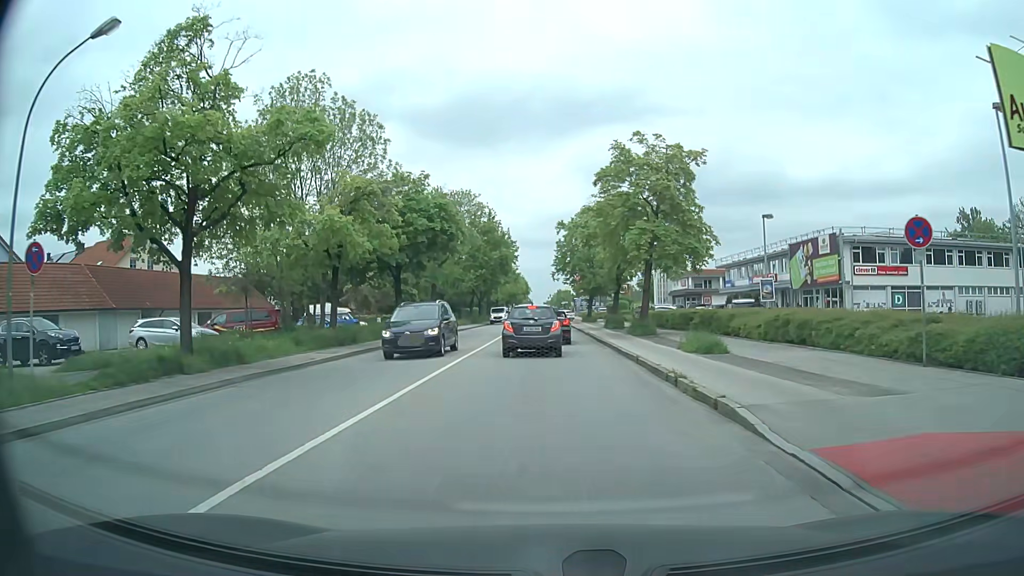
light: Day
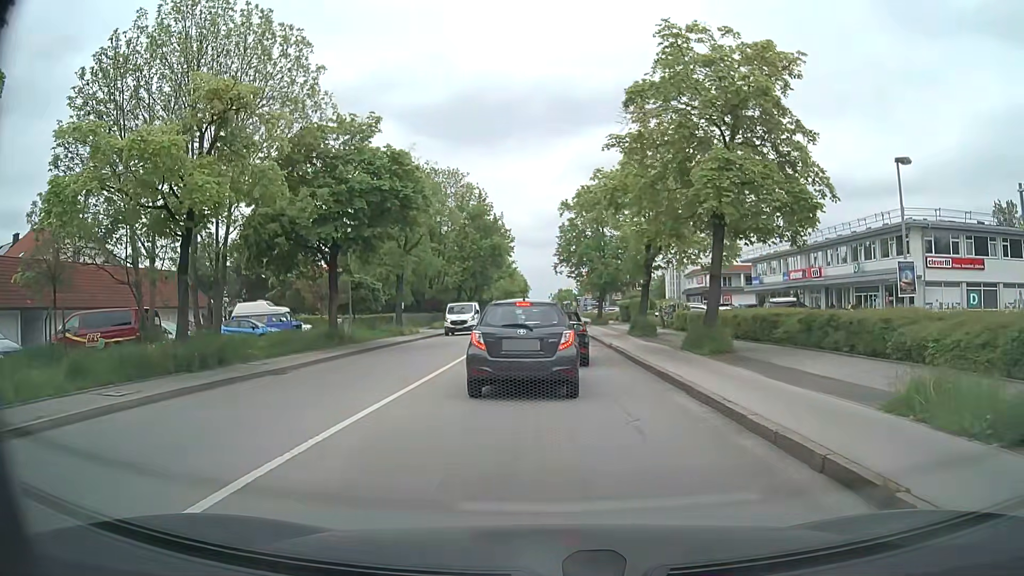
(0.0, +12.2) m; 0°
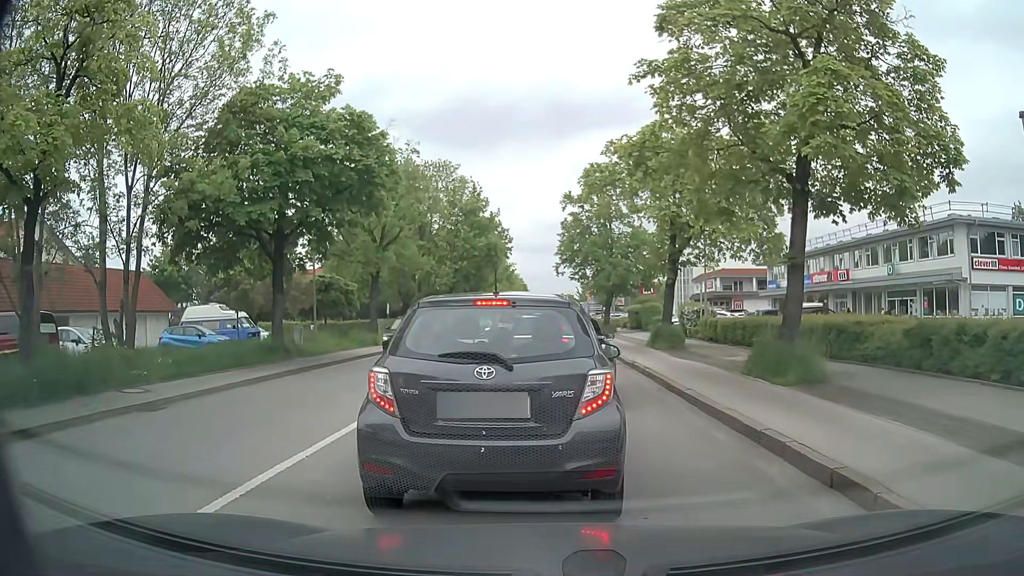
(0.0, +5.6) m; 0°
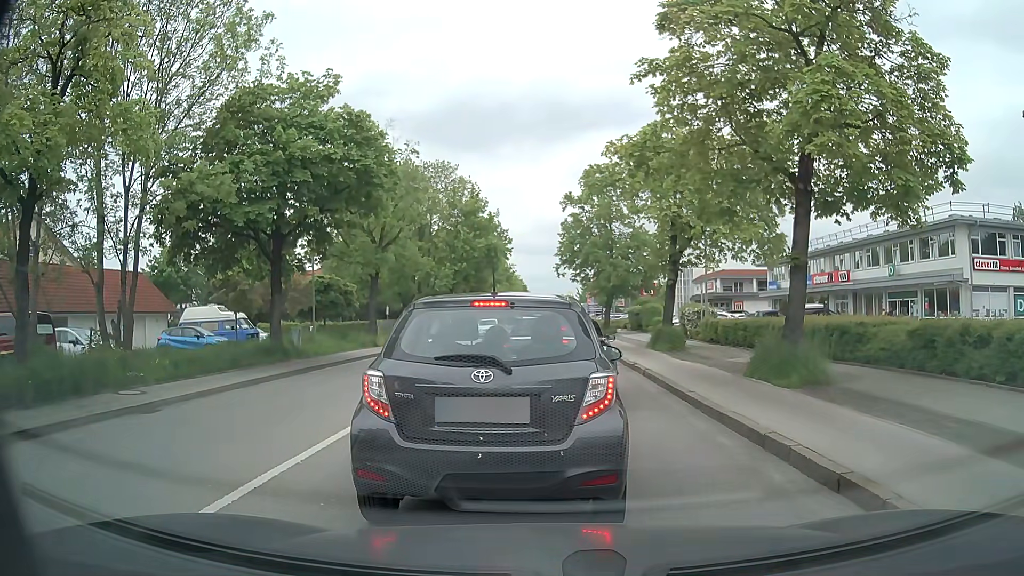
(0.0, +0.2) m; 0°
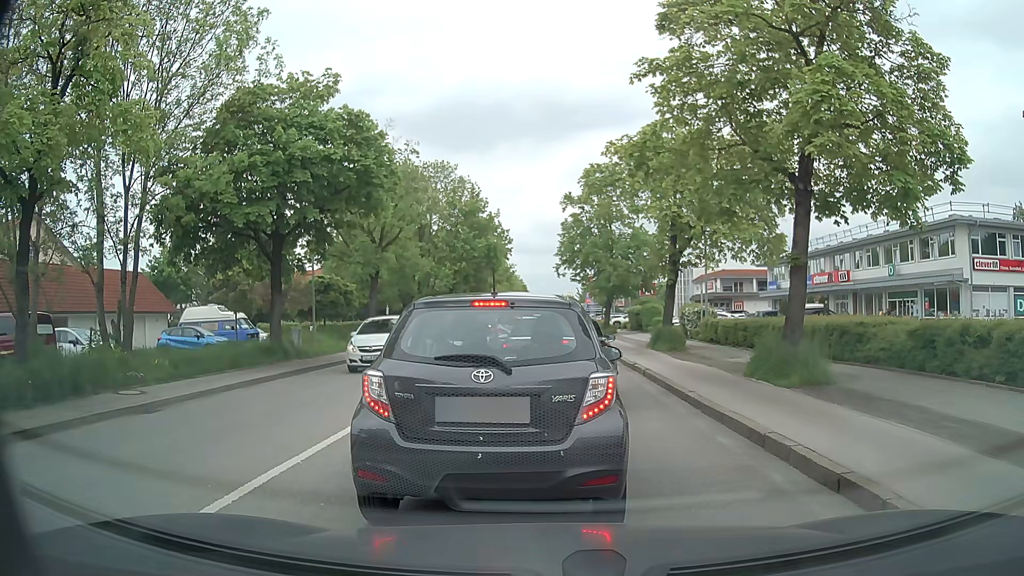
(0.0, 0.0) m; 0°
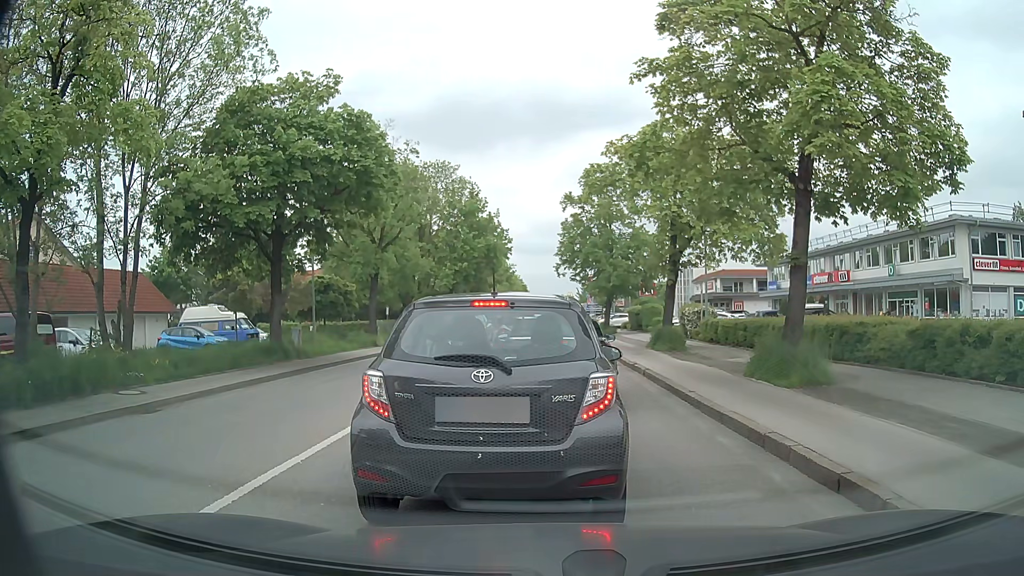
(0.0, 0.0) m; 0°
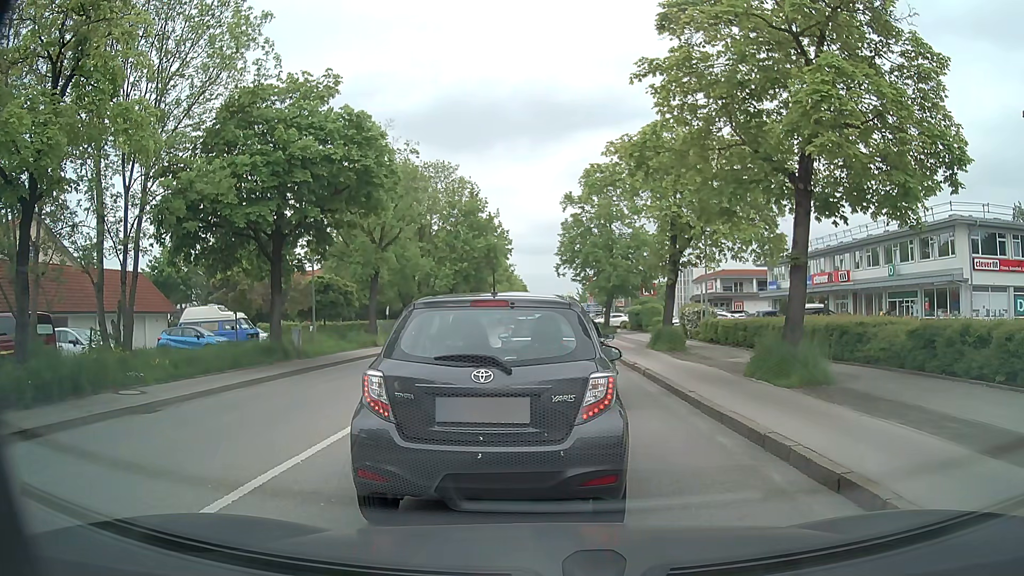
(0.0, 0.0) m; 0°
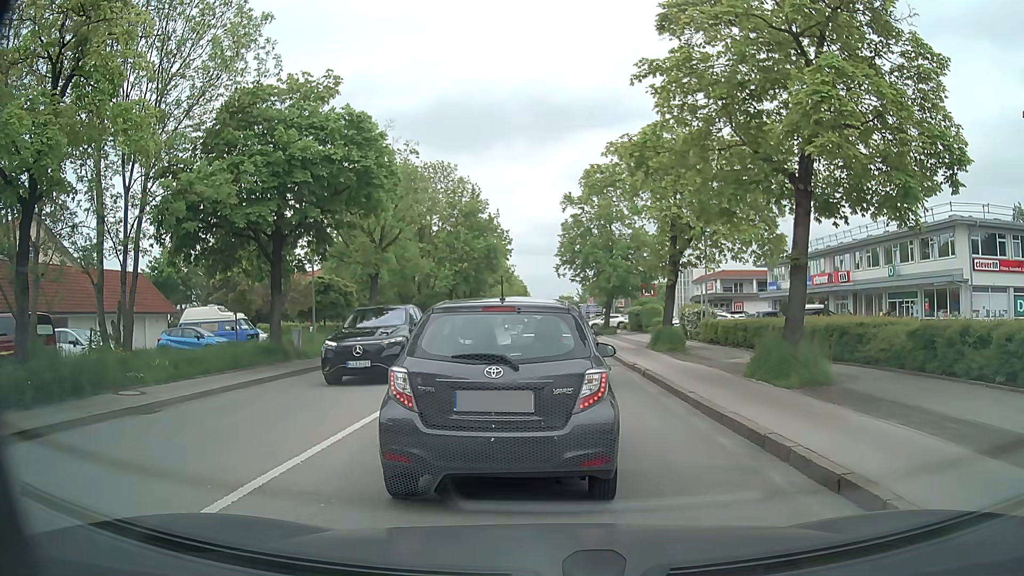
(0.0, 0.0) m; 0°
(0, +10) (0, +20) (0, +30) (0, +40) (0, +50) (0, +60) (0, +70) (0, +80) (0, +90) (0, +100) m
